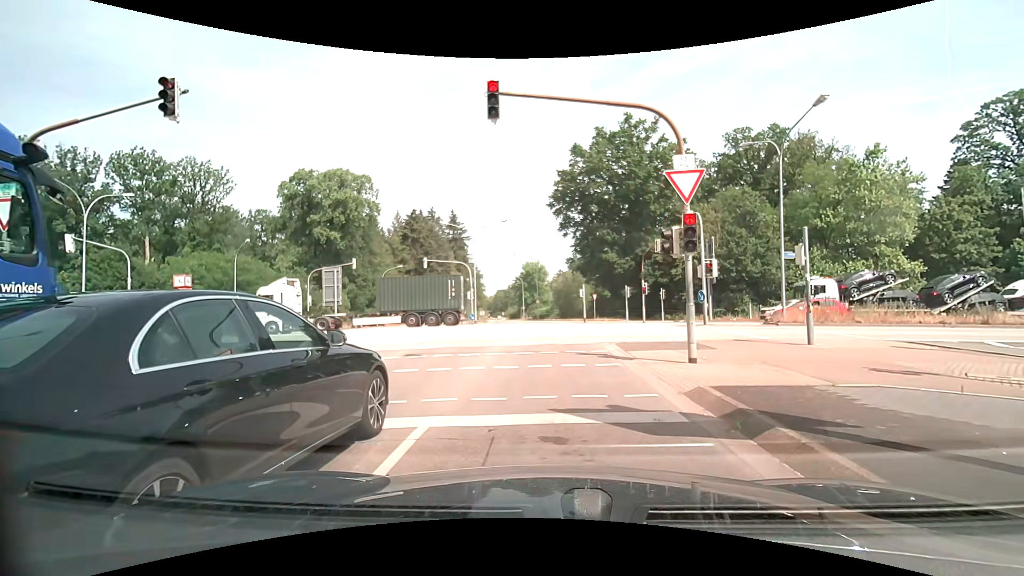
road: secondary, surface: asphalt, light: Day
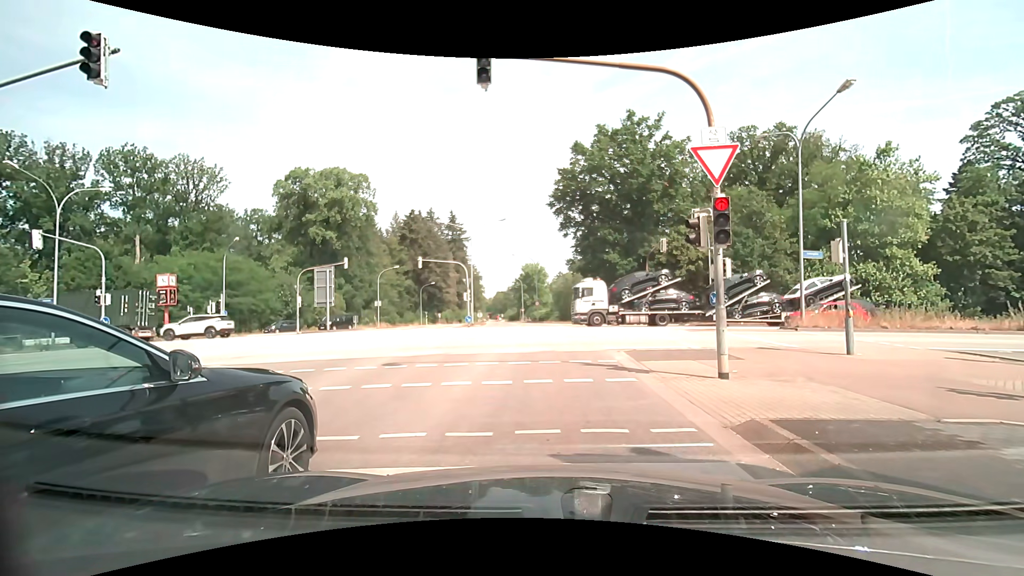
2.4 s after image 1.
(0.0, +1.7) m; 0°
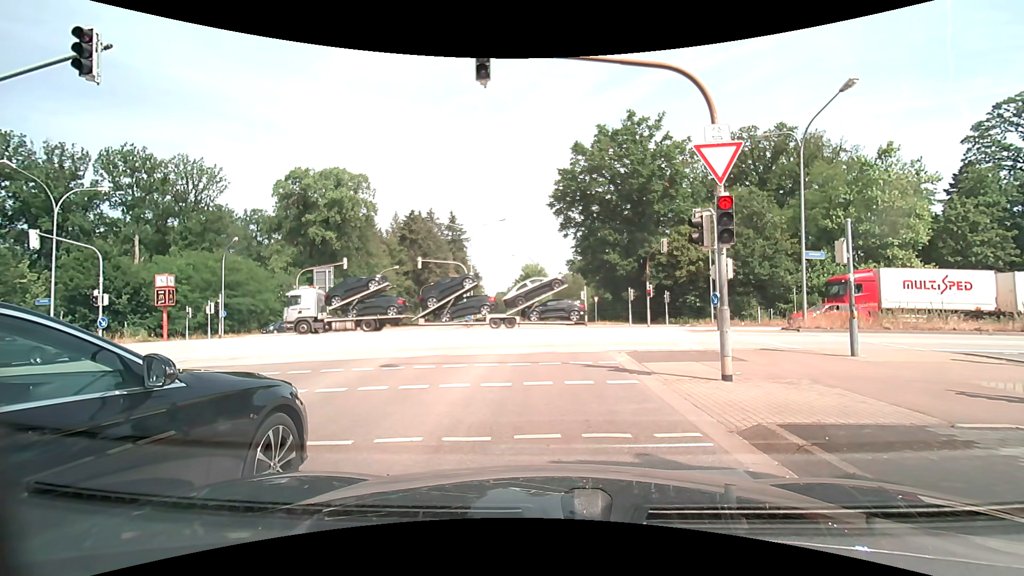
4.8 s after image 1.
(0.0, +0.2) m; 0°
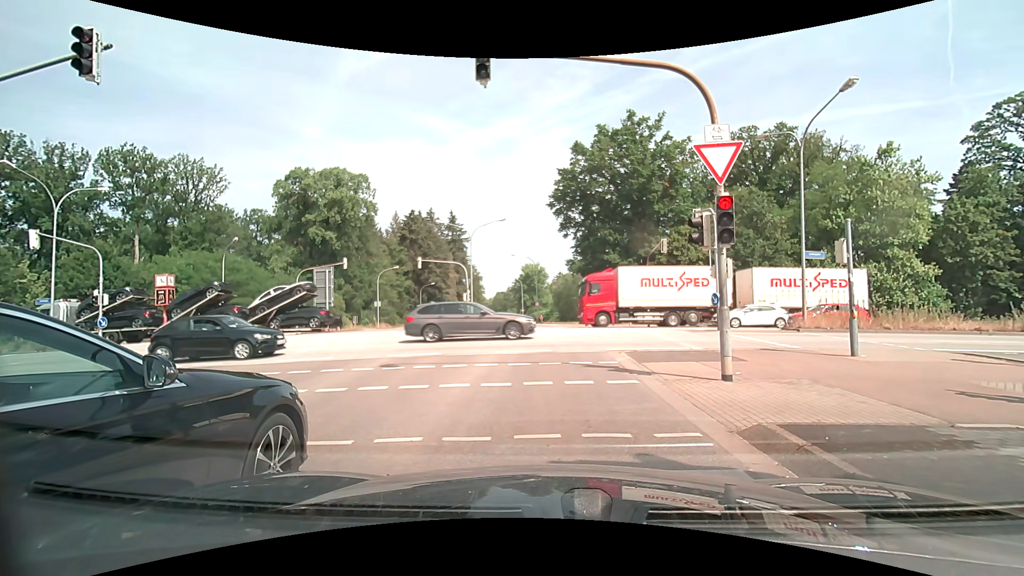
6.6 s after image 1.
(0.0, 0.0) m; 0°
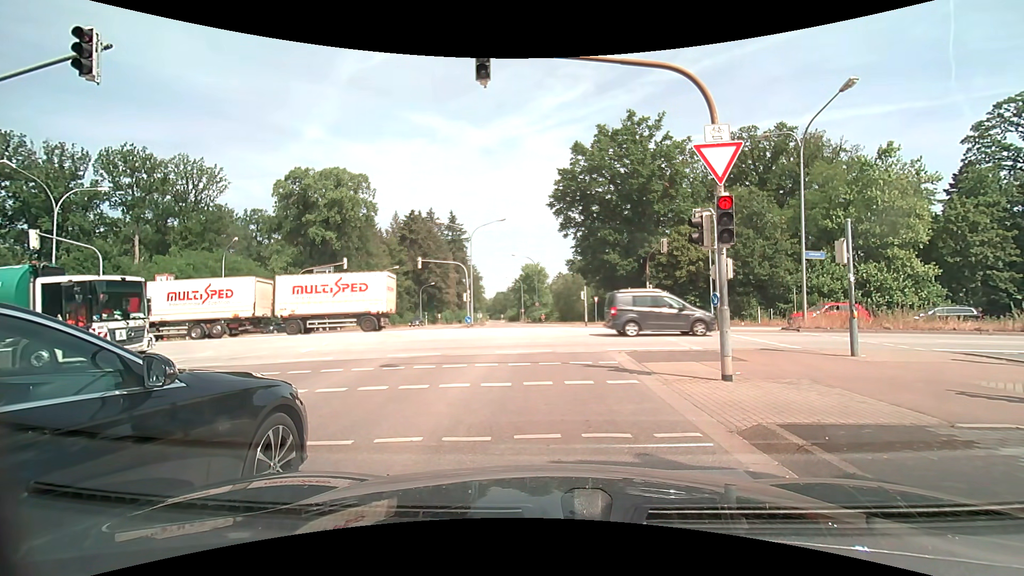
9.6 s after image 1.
(0.0, 0.0) m; 0°
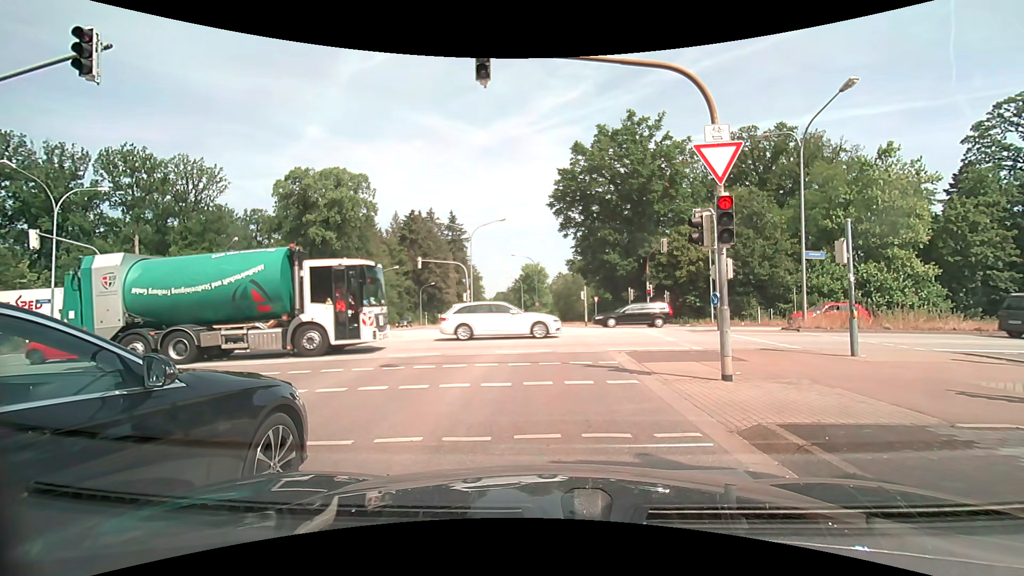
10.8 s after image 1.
(0.0, 0.0) m; 0°
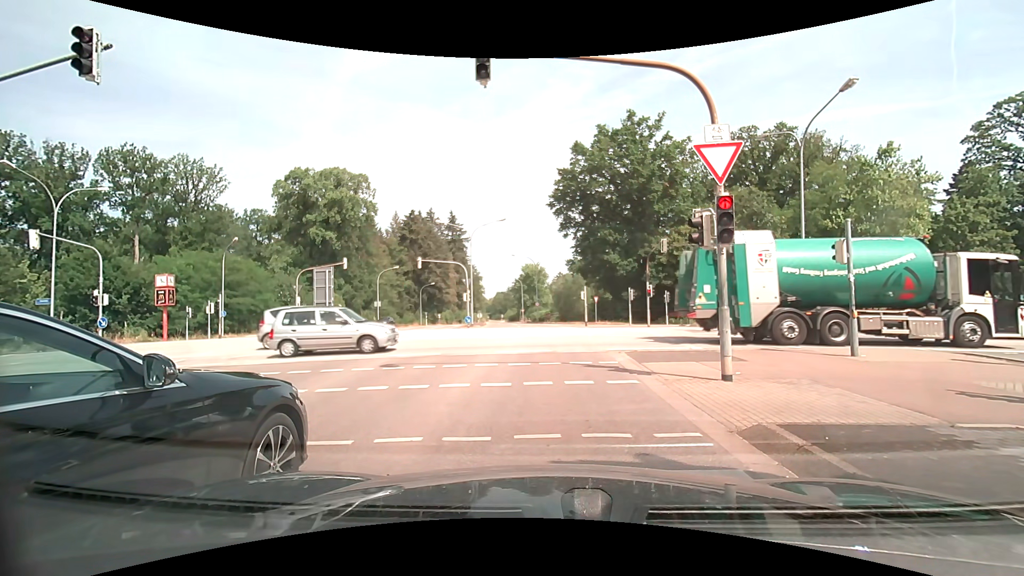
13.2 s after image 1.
(0.0, 0.0) m; 0°
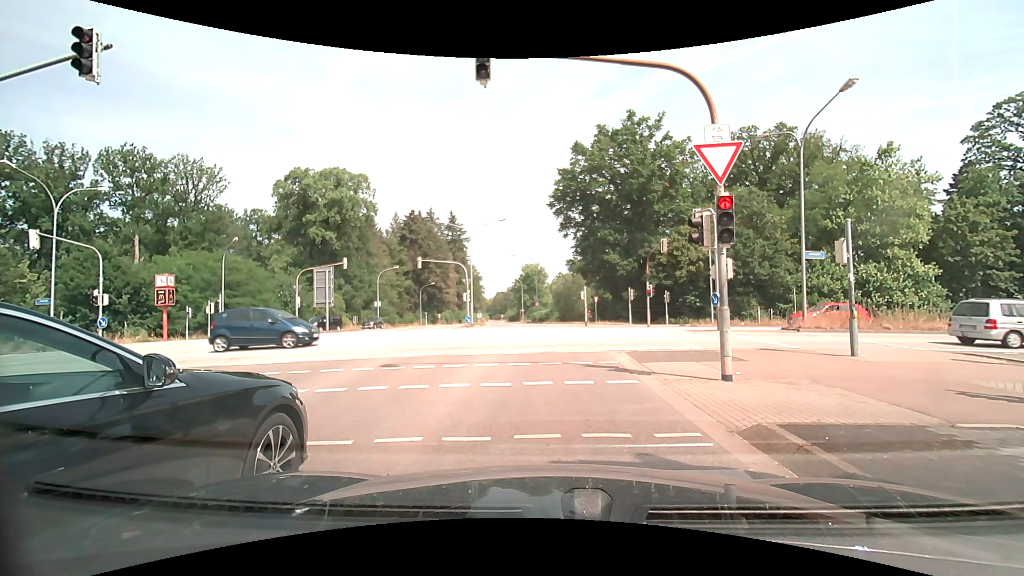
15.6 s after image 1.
(0.0, 0.0) m; 0°
(0, +10) (0, +20) (0, +30) (-1, +40) (-2, +50) (-3, +60) (-4, +70) (-6, +80) (-7, +90) (-8, +100) m
